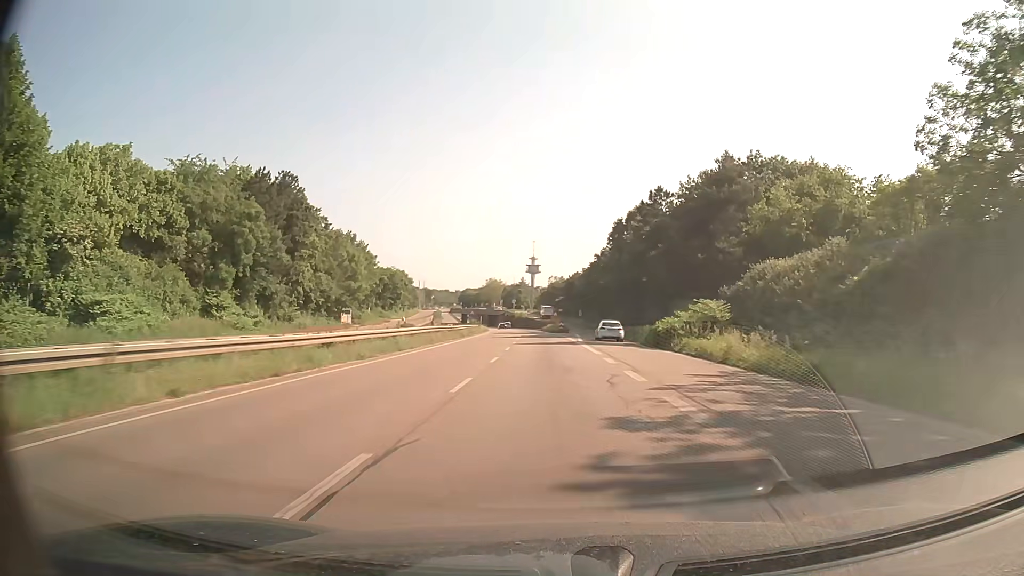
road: trunk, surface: asphalt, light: Day
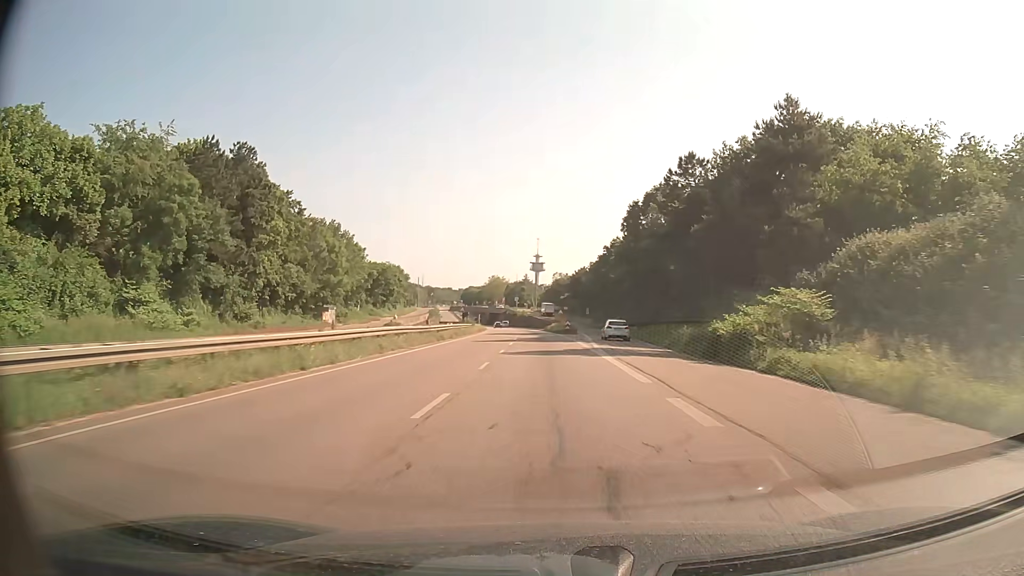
(0.0, +12.5) m; 0°
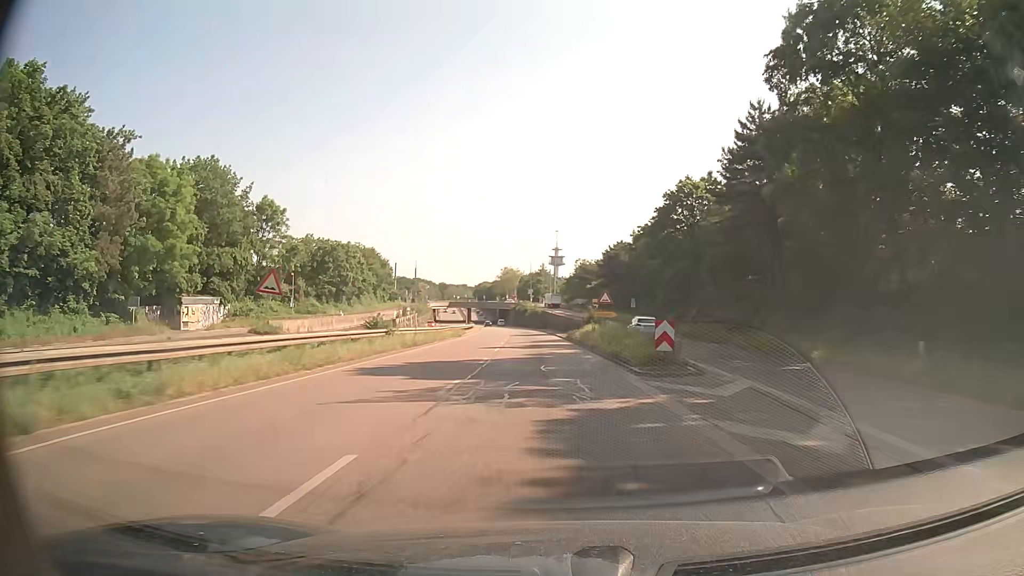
(-0.7, +50.2) m; -2°
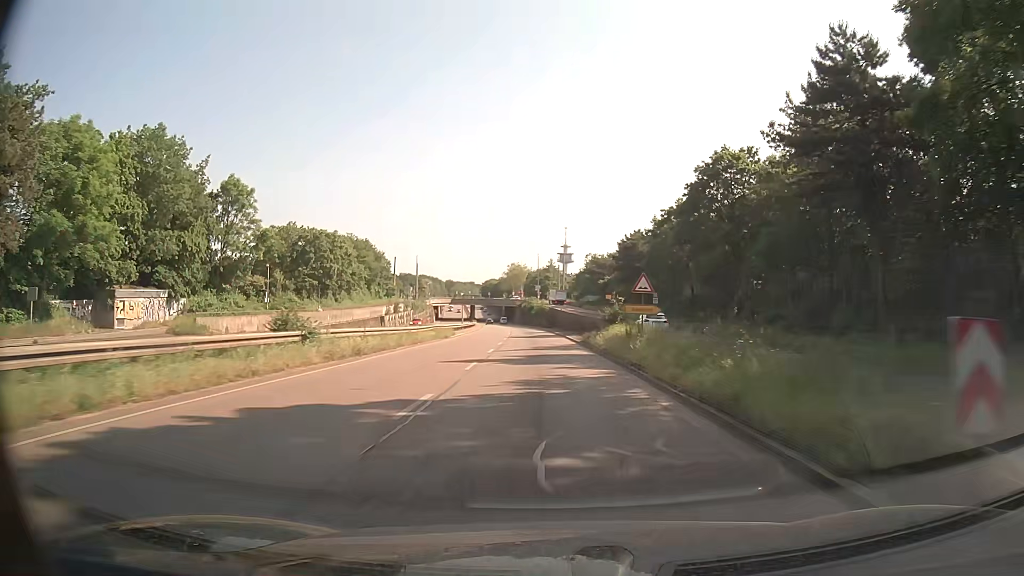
(-0.1, +12.6) m; -1°
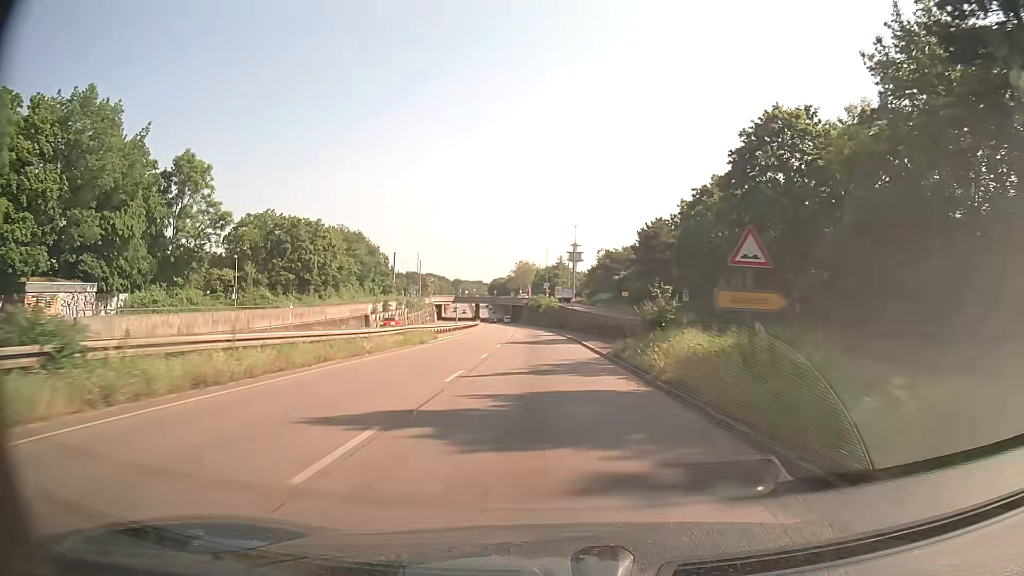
(-0.1, +12.6) m; -1°
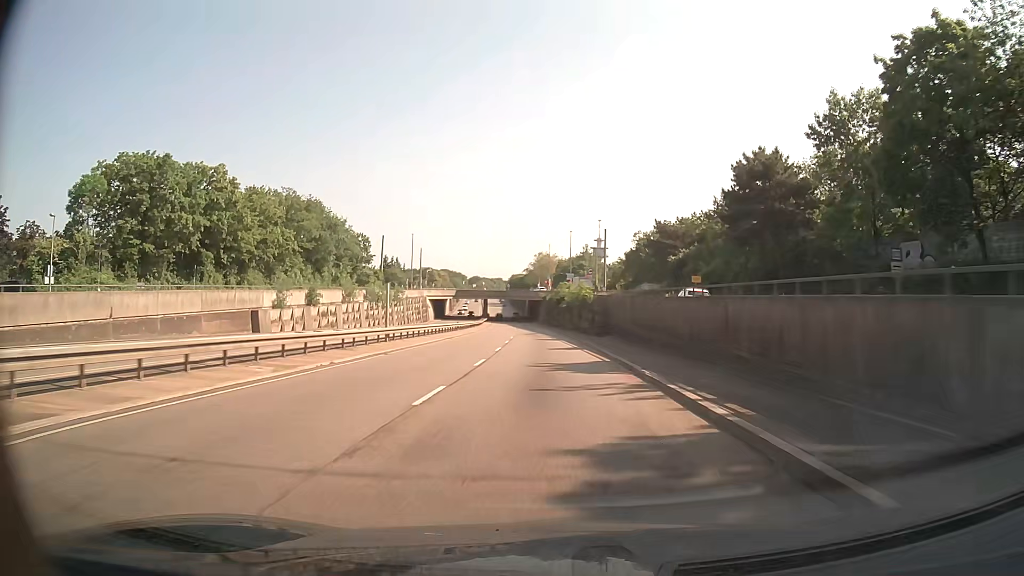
(-0.7, +37.7) m; -2°
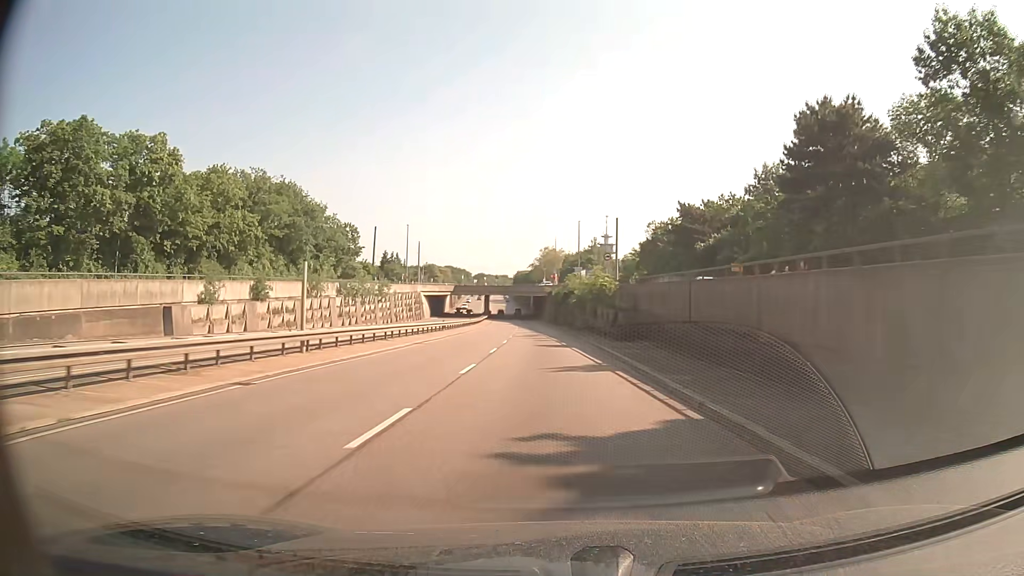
(0.0, +12.6) m; 0°
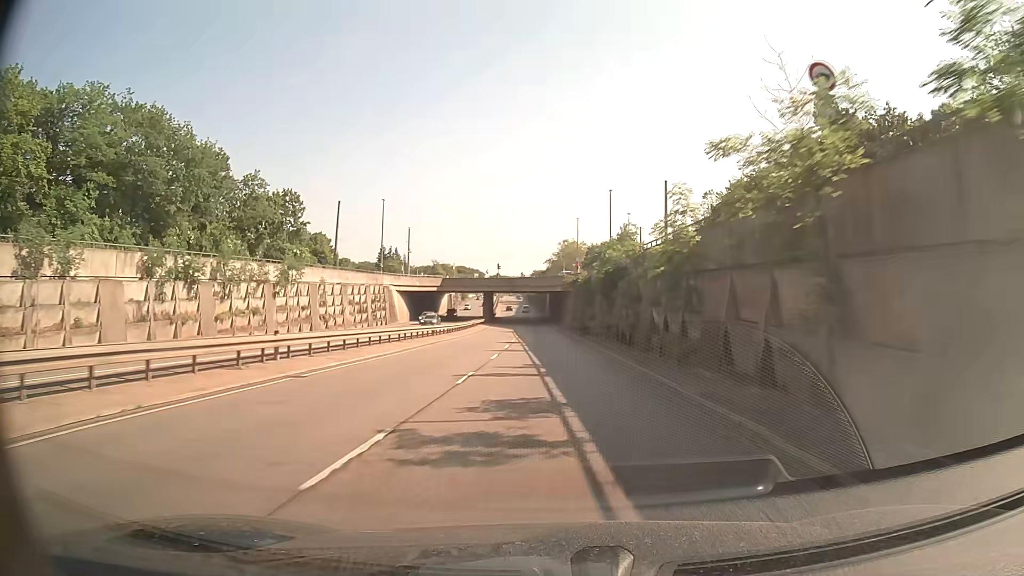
(-0.5, +37.7) m; -2°
(0, +10) (0, +20) (0, +30) (-1, +40) (-1, +50) (-1, +60) (-2, +70) (-2, +80) (-2, +90) (-3, +100) m
